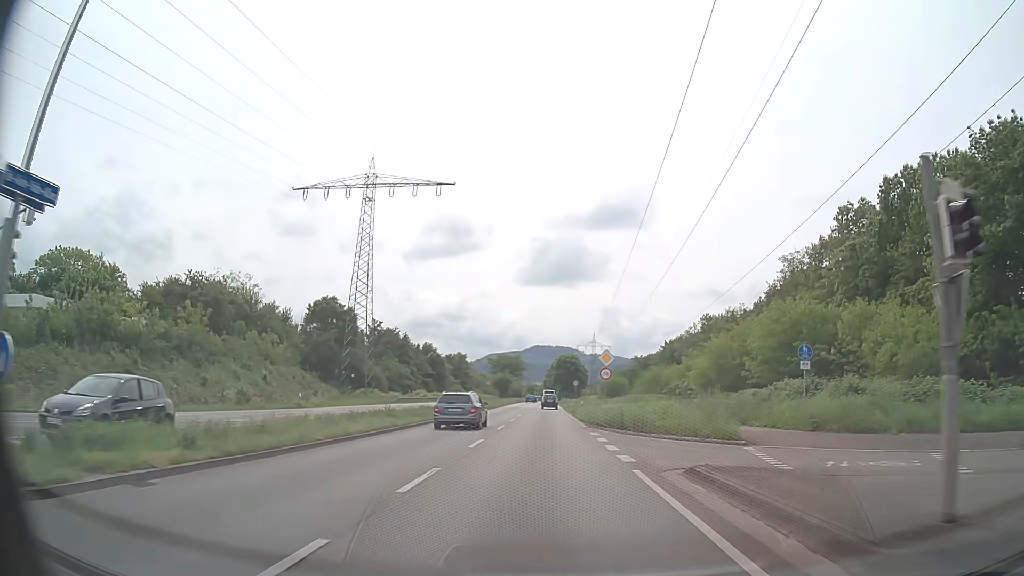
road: primary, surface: asphalt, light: Day
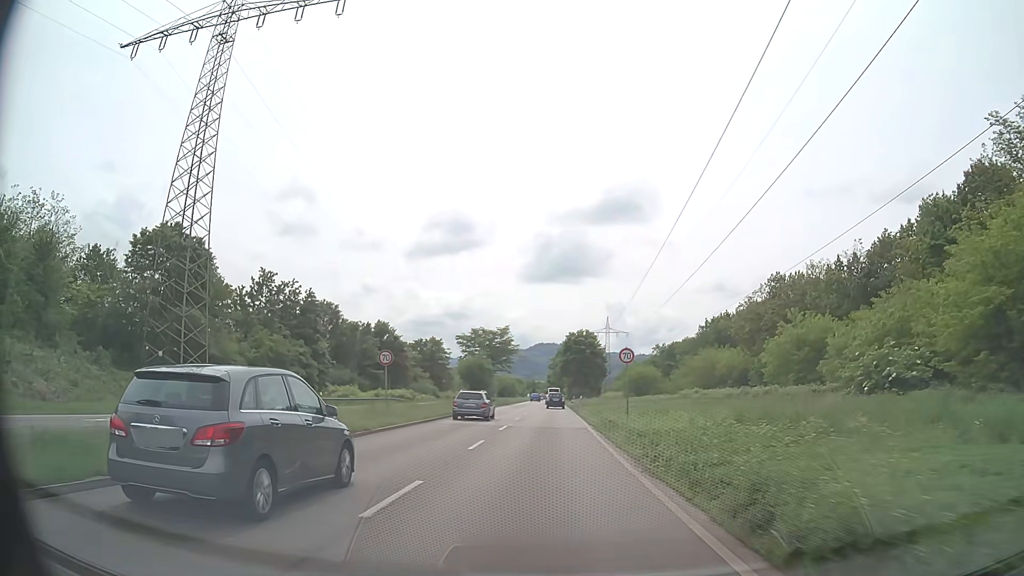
(-0.3, +45.9) m; 0°
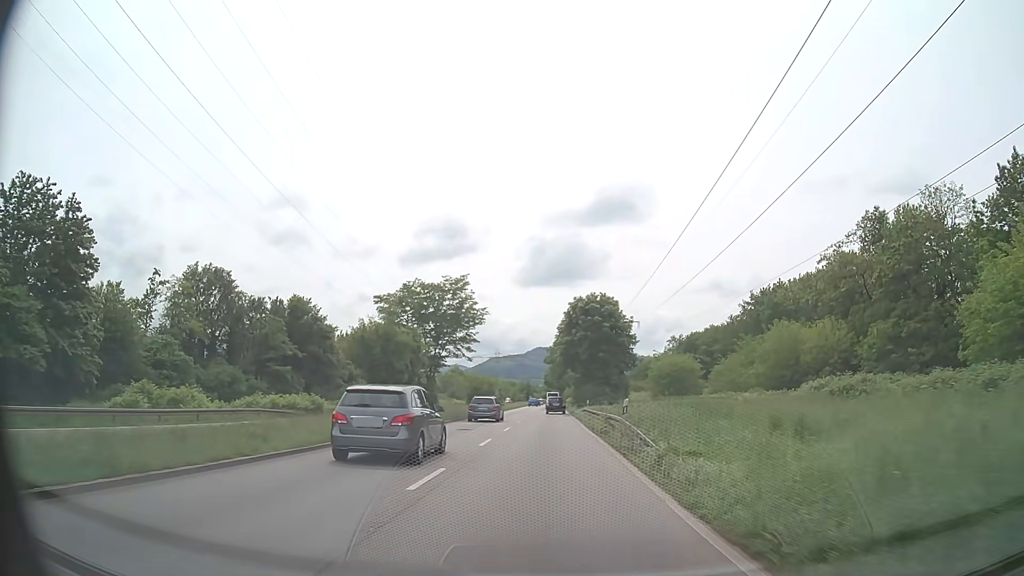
(0.0, +36.1) m; 0°
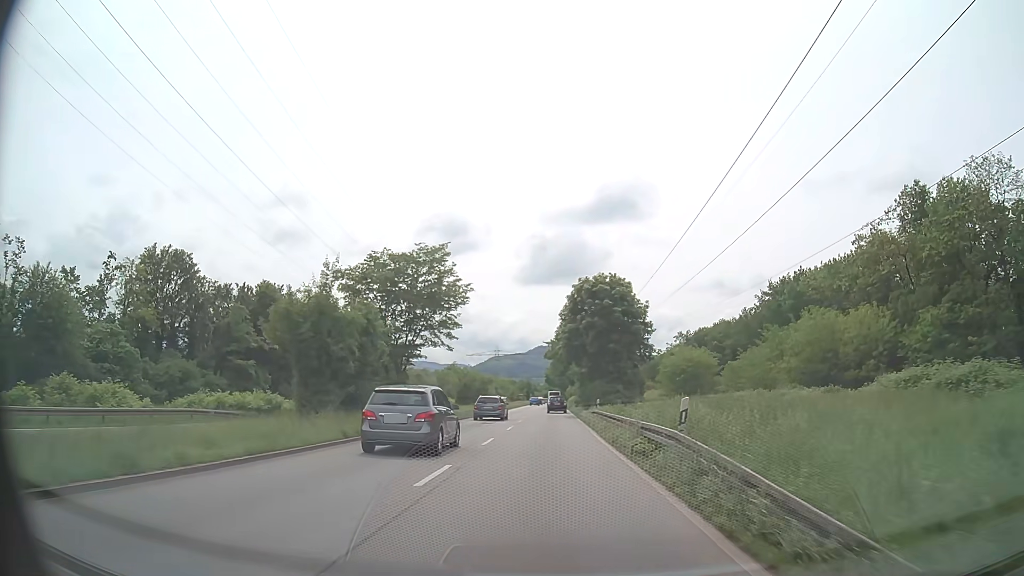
(0.0, +8.9) m; 0°
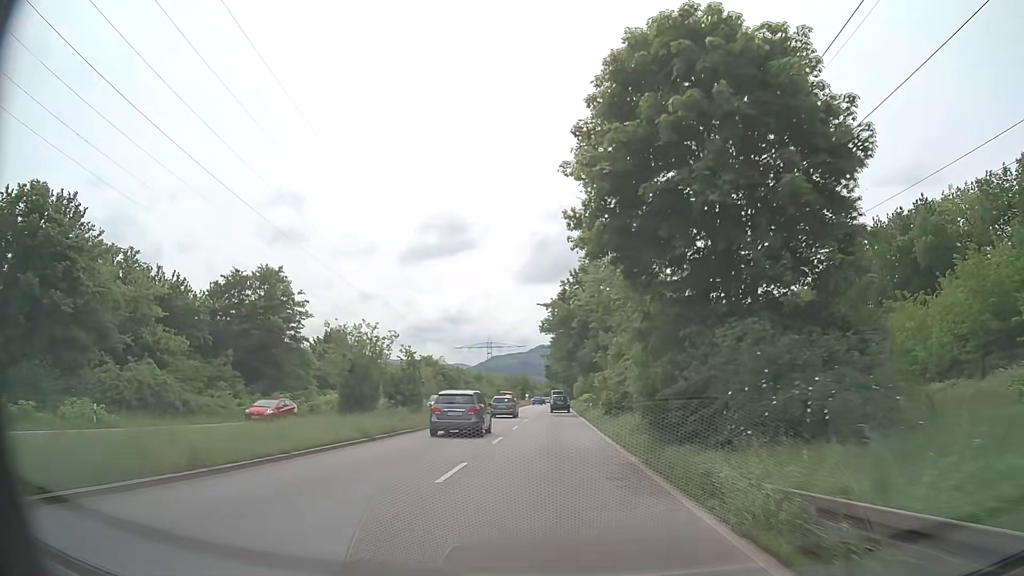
(0.0, +35.3) m; 0°
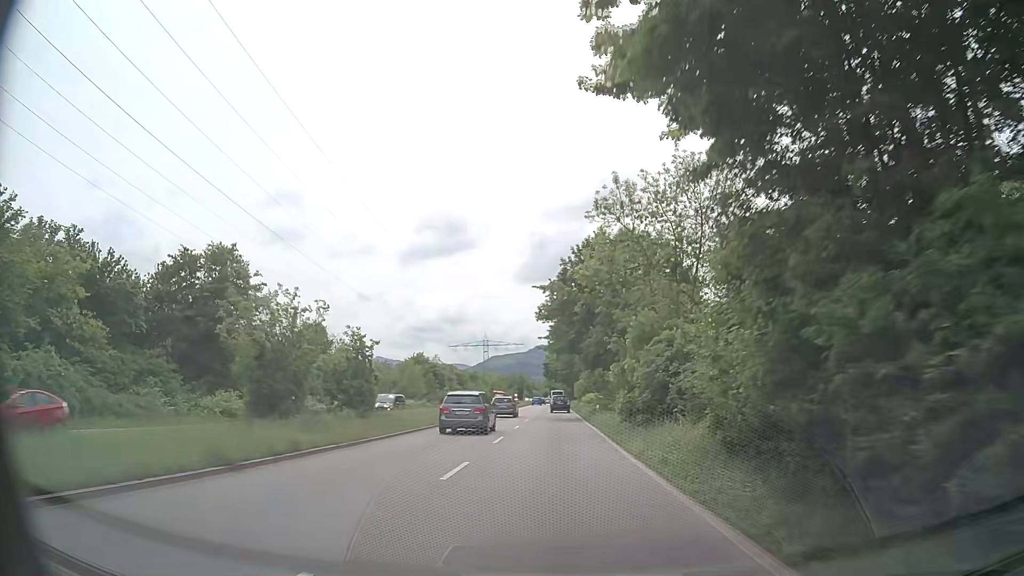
(0.0, +8.8) m; 0°
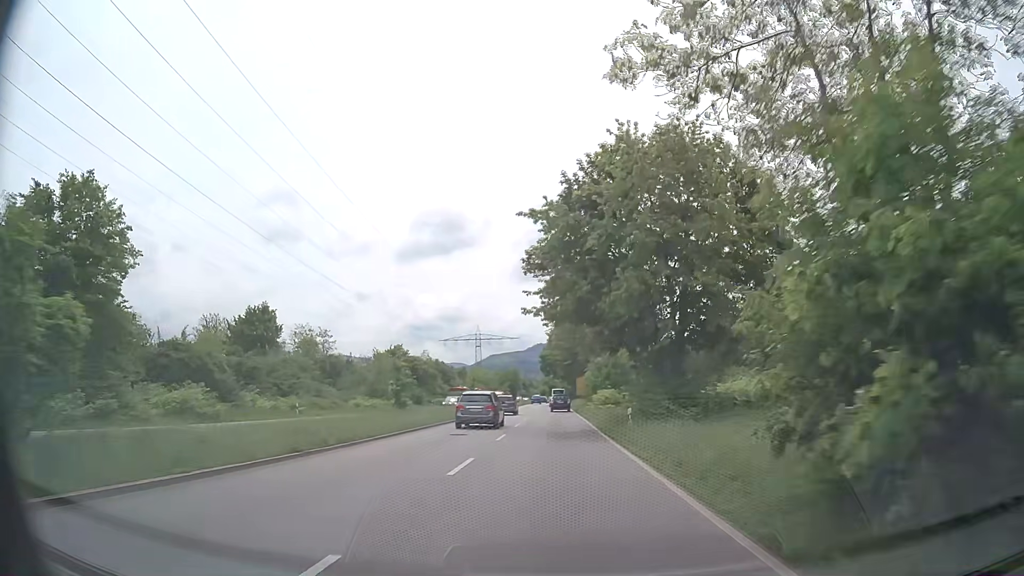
(+0.1, +17.5) m; 0°
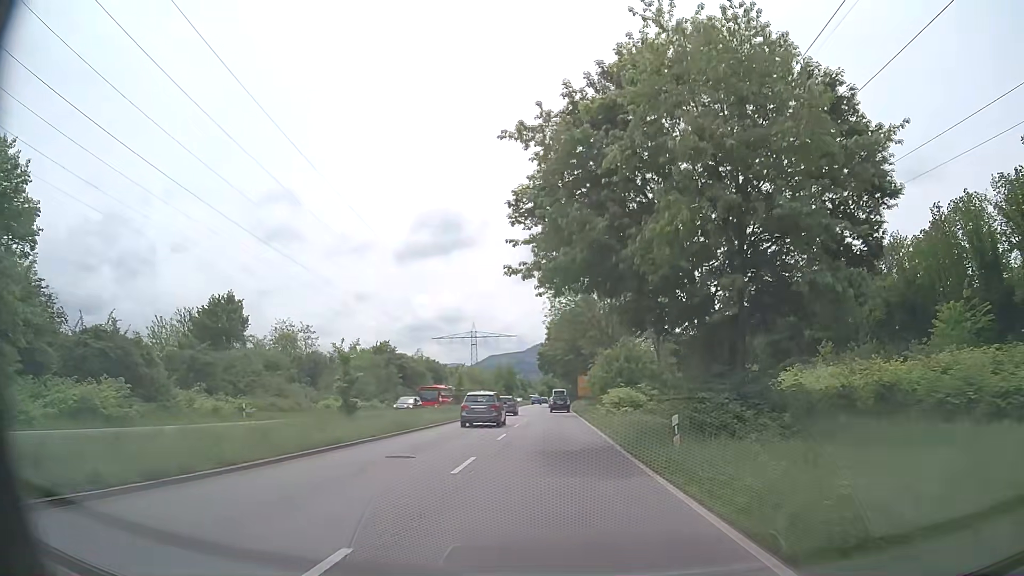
(0.0, +8.7) m; 0°
(0, +10) (0, +20) (0, +30) (0, +40) (0, +50) (+1, +60) (+1, +70) (+1, +80) (+1, +90) (+1, +100) m
